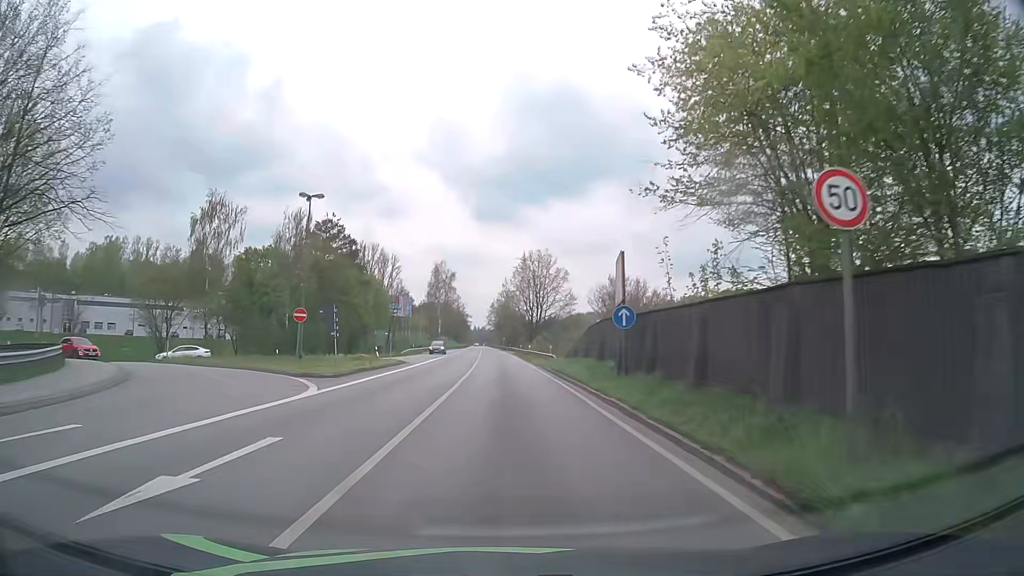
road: primary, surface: asphalt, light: Day
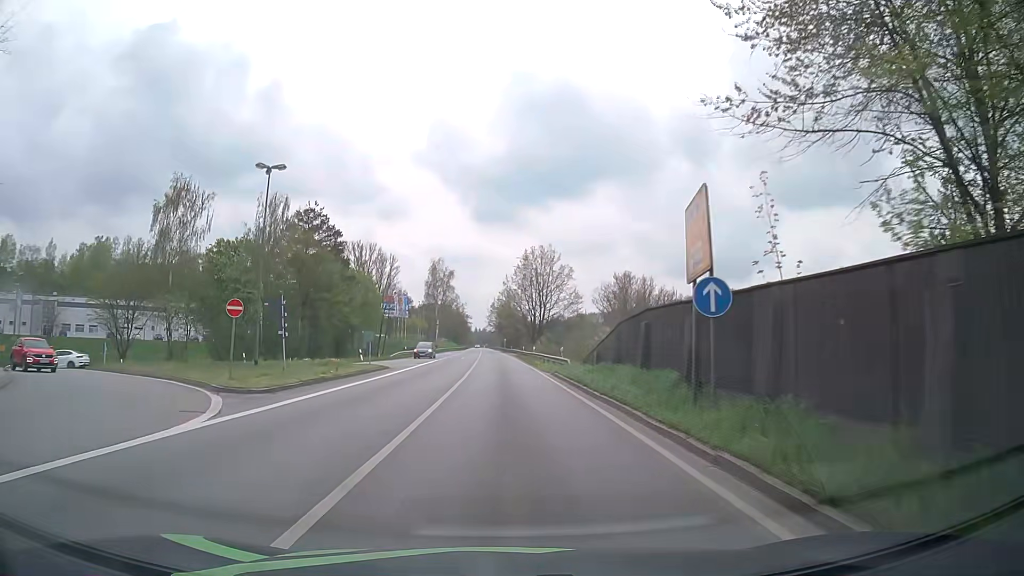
(0.0, +7.6) m; -1°
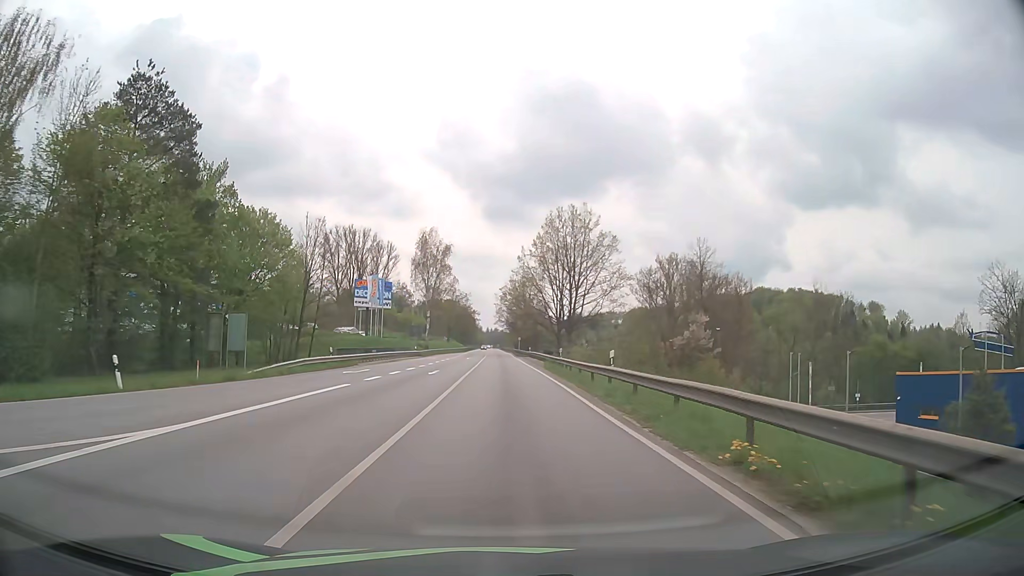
(-0.2, +38.0) m; -1°
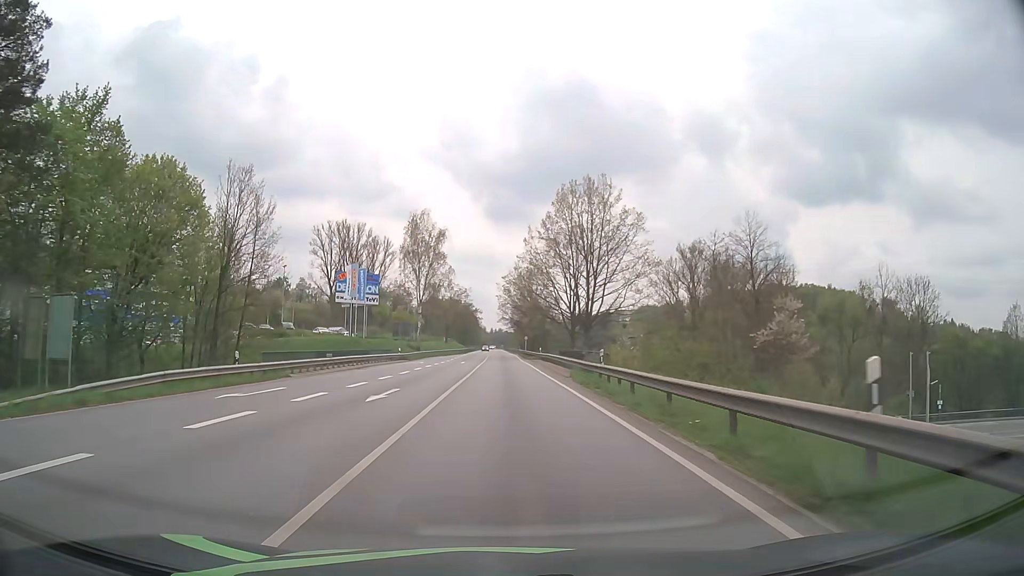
(0.0, +15.2) m; -1°
(0, +10) (0, +20) (0, +30) (0, +40) (0, +50) (0, +60) (0, +70) (0, +80) (0, +90) (0, +100) m
